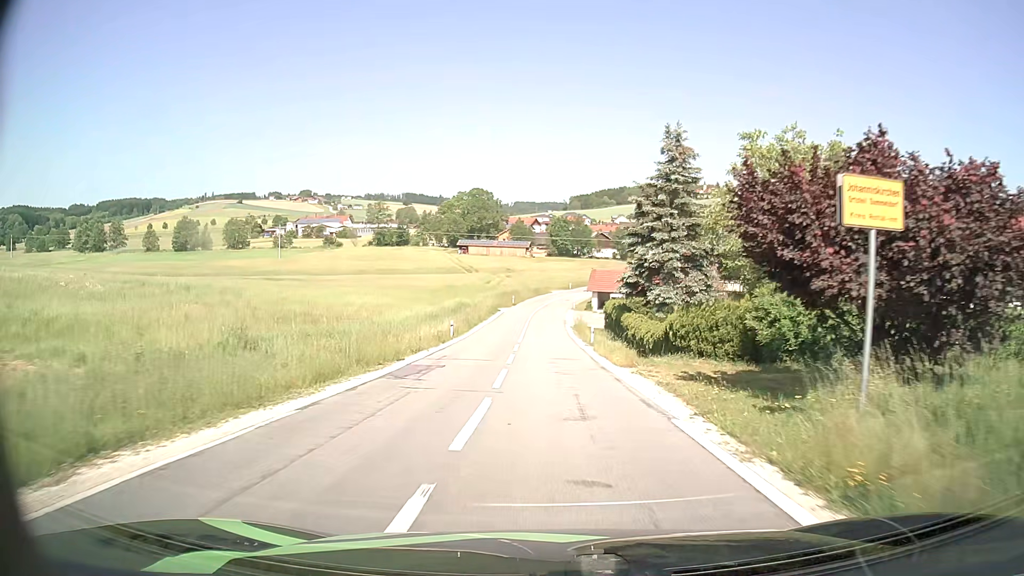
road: tertiary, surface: asphalt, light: Day
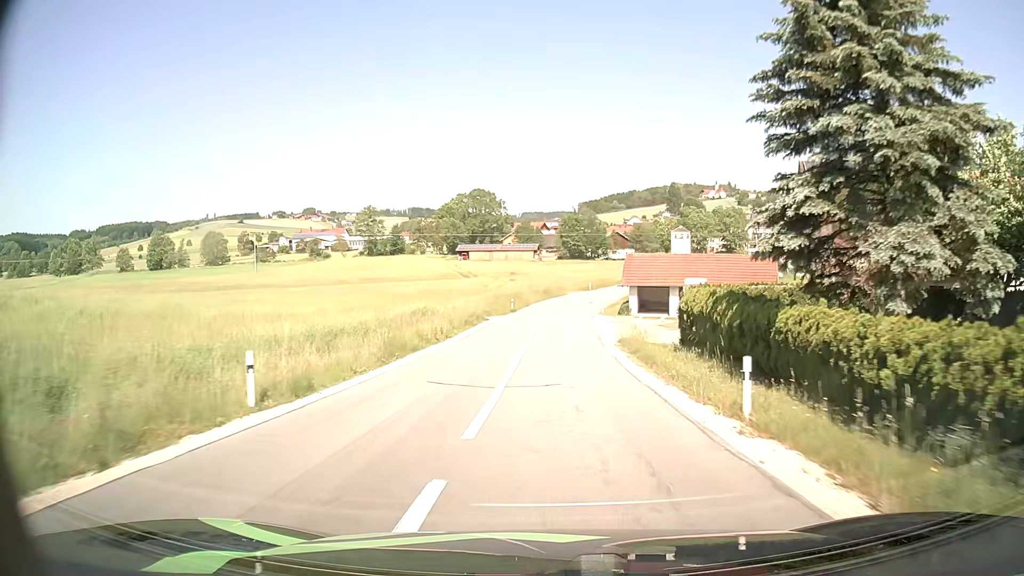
(-0.3, +24.3) m; -1°
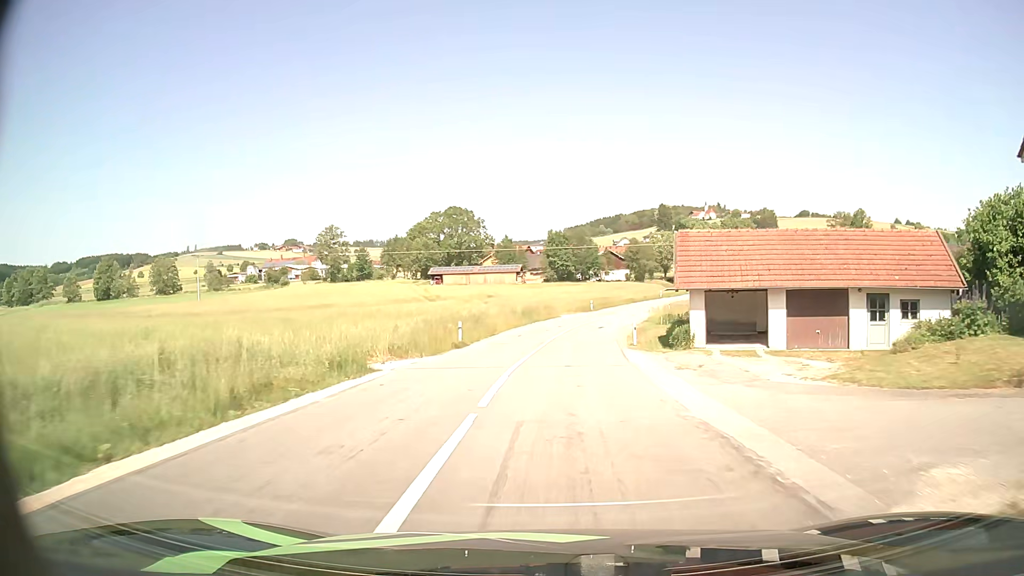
(+0.1, +24.5) m; +1°
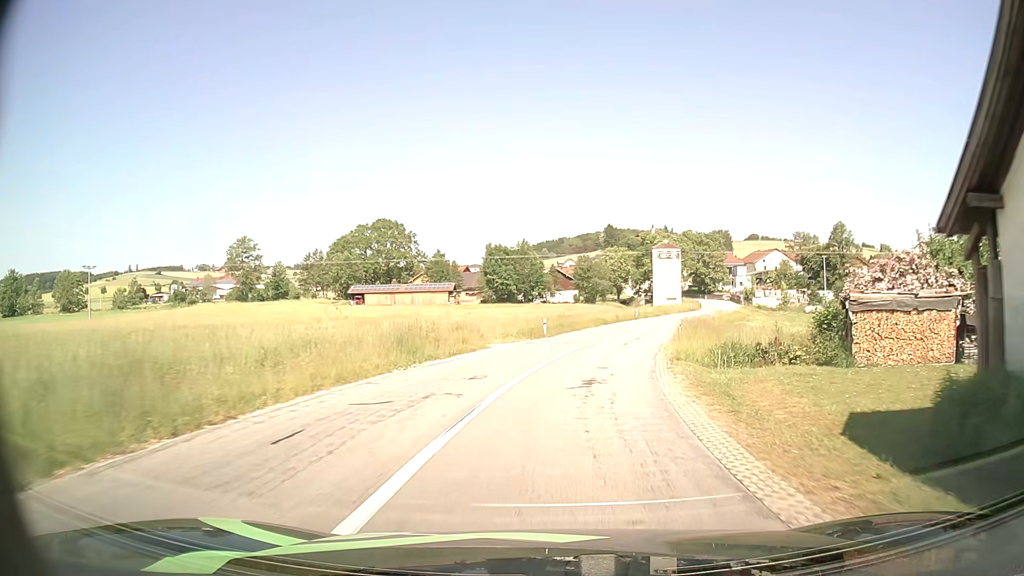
(+0.7, +23.6) m; +5°
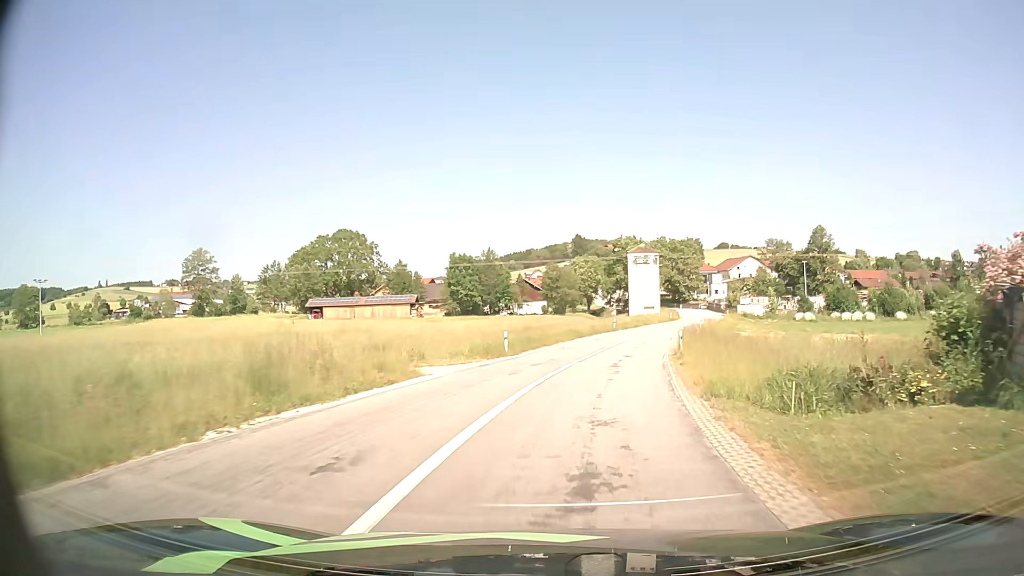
(+0.2, +7.5) m; +3°
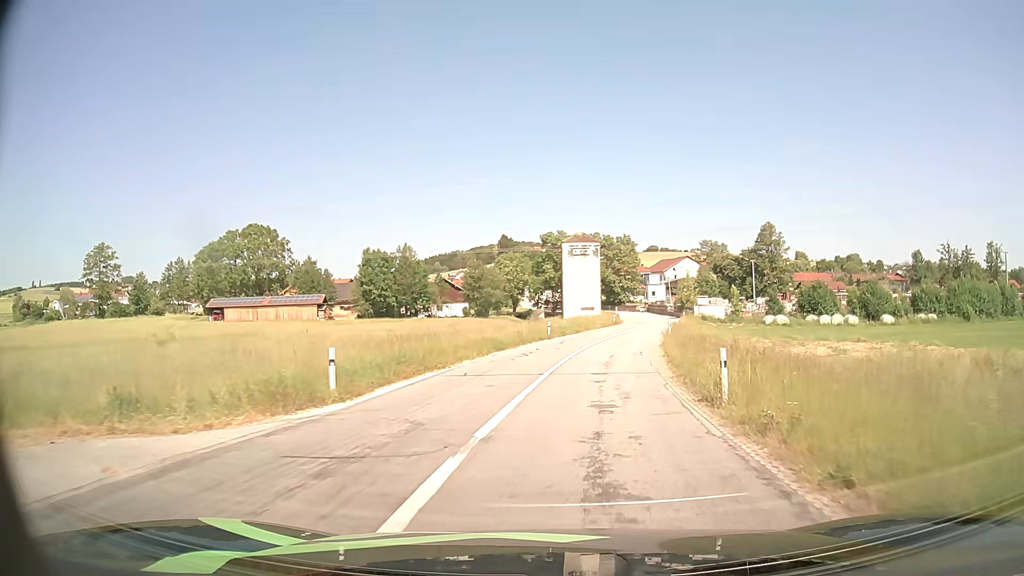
(+0.7, +14.2) m; +6°
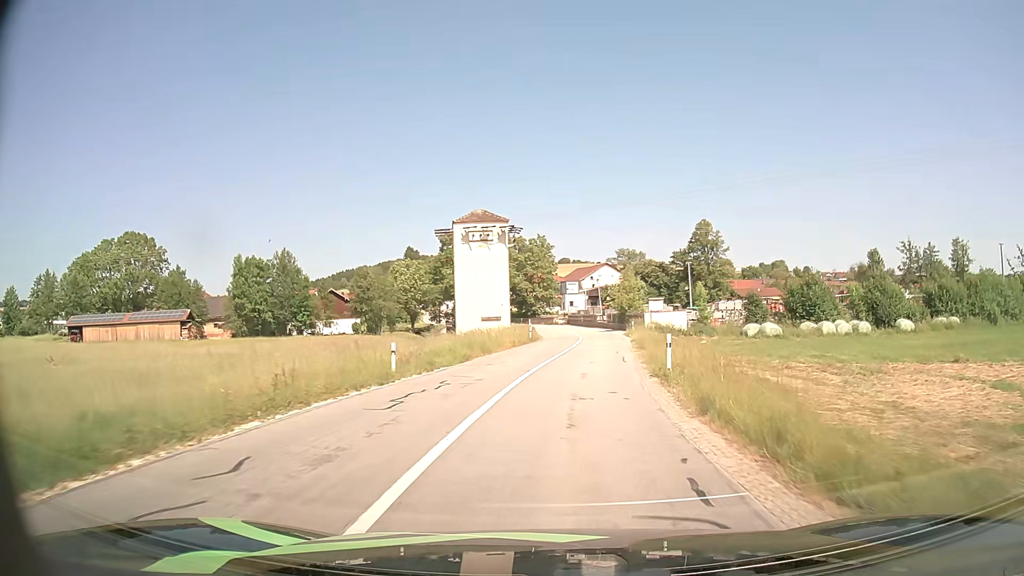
(+1.6, +20.9) m; +8°
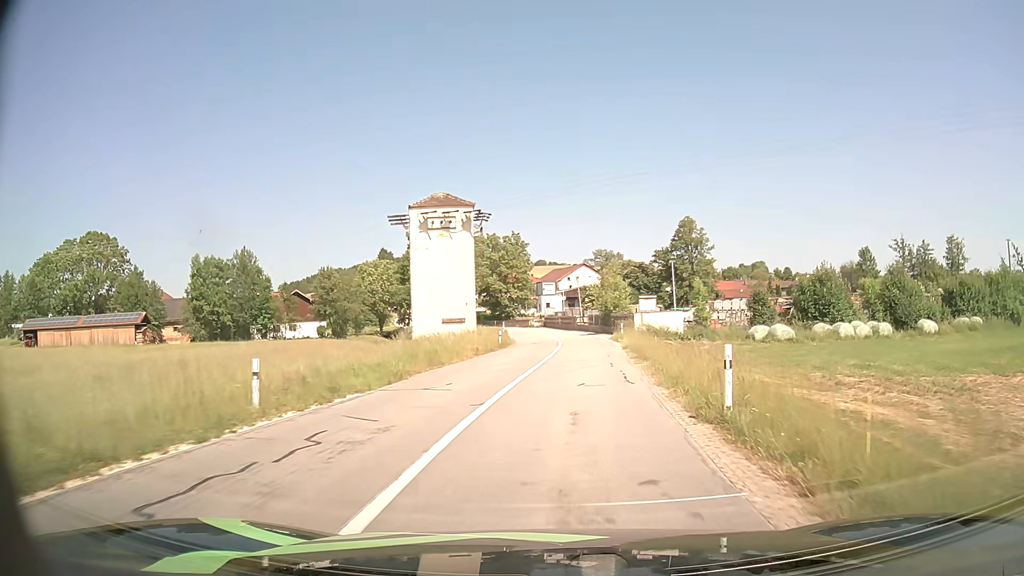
(+0.1, +7.1) m; +2°
(0, +10) (+1, +20) (+2, +30) (+2, +40) (+2, +50) (+1, +60) (0, +70) (-1, +80) (-3, +90) (-5, +99) m
